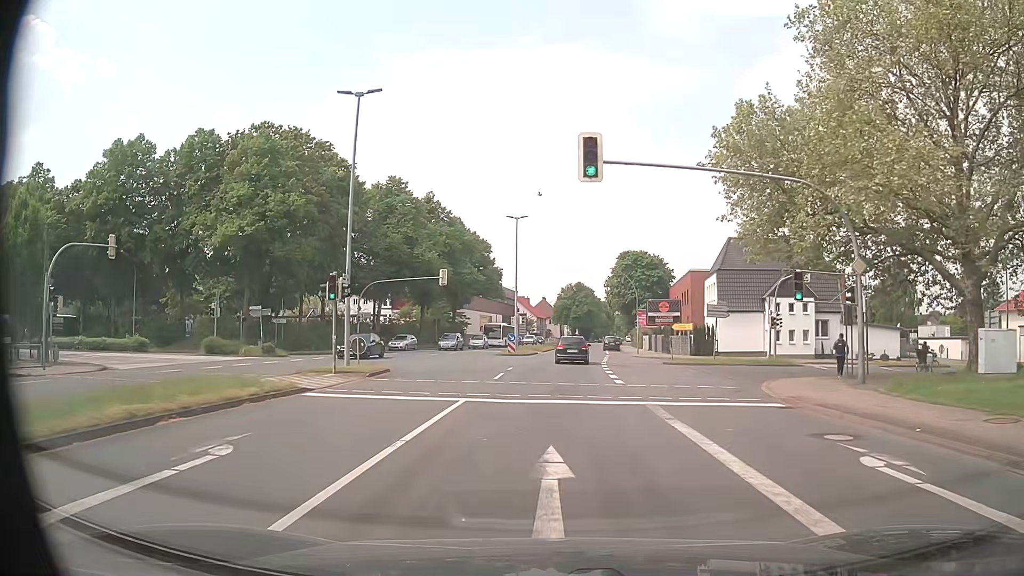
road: primary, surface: asphalt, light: Day
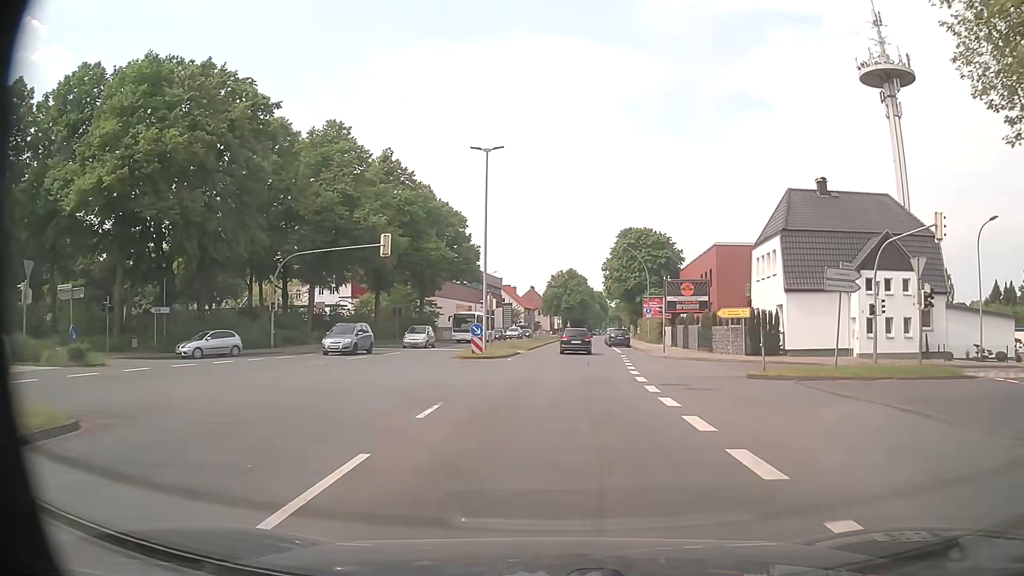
(+0.1, +18.1) m; +1°
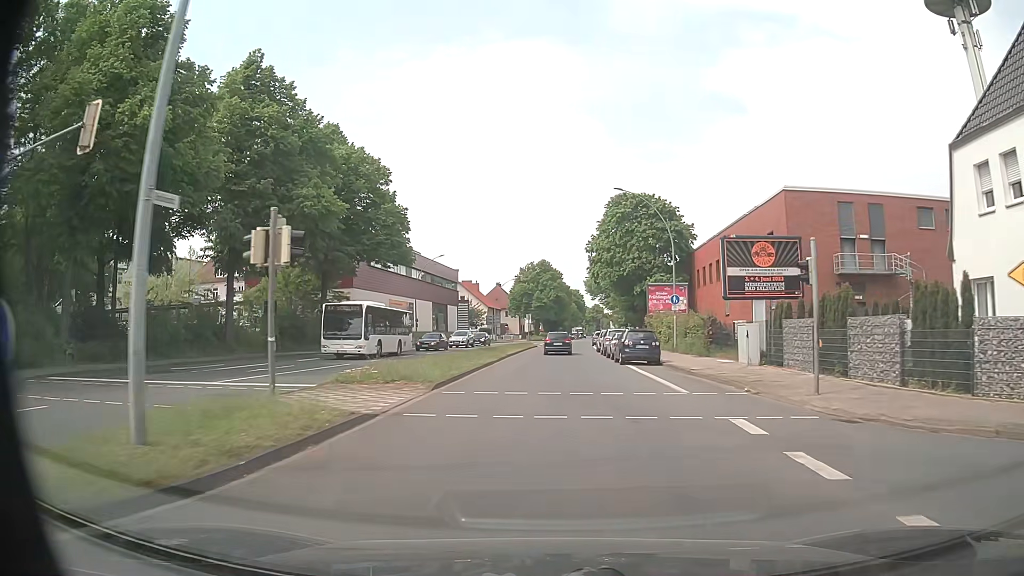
(+0.5, +27.4) m; +2°
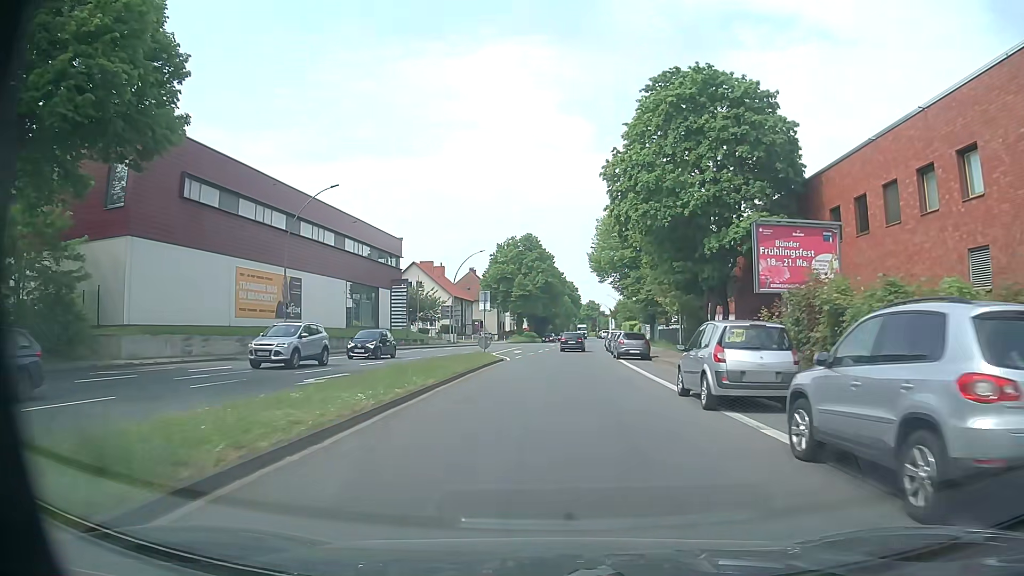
(+0.3, +36.4) m; +1°
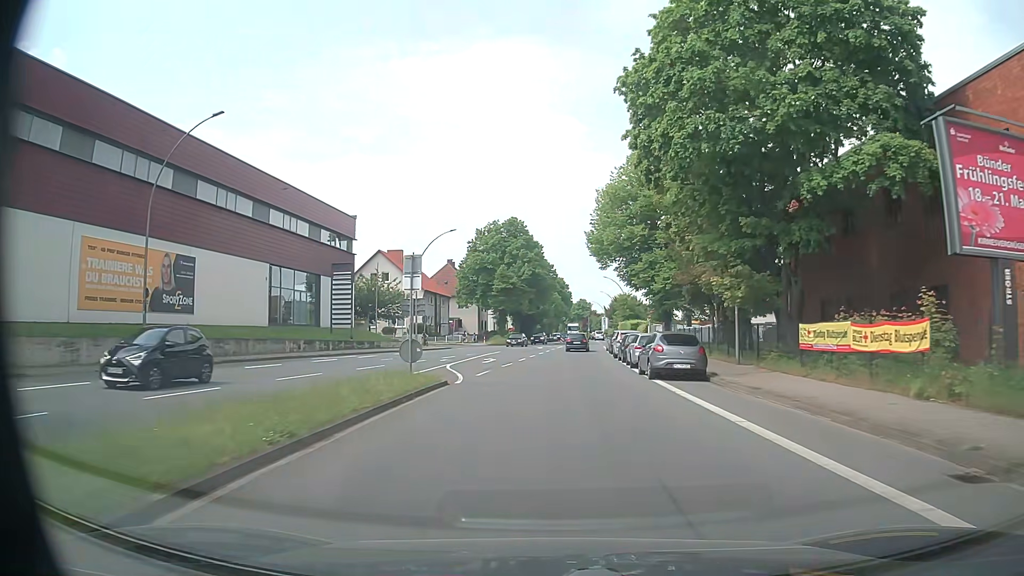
(0.0, +14.9) m; +1°
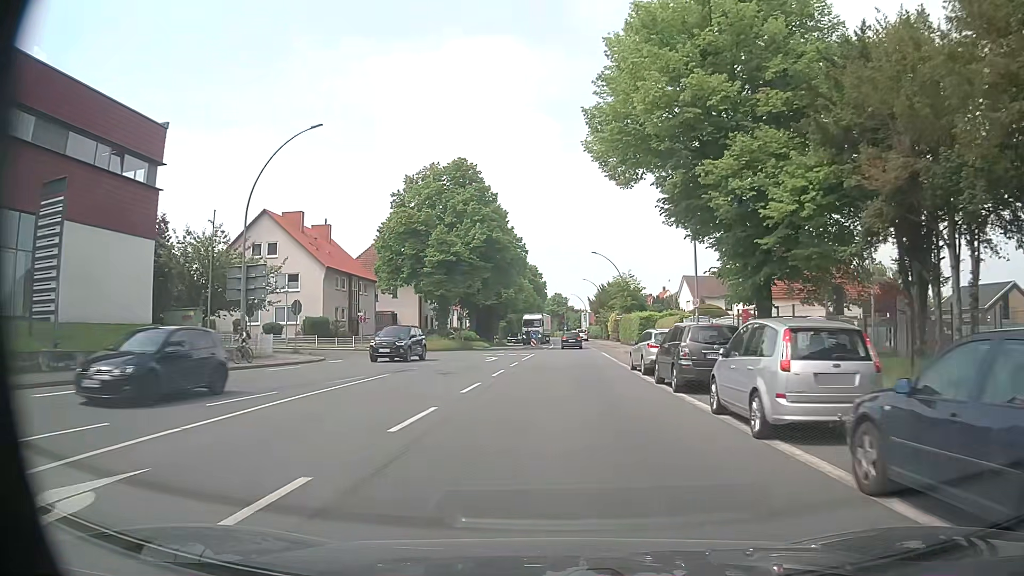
(+0.5, +30.1) m; +2°
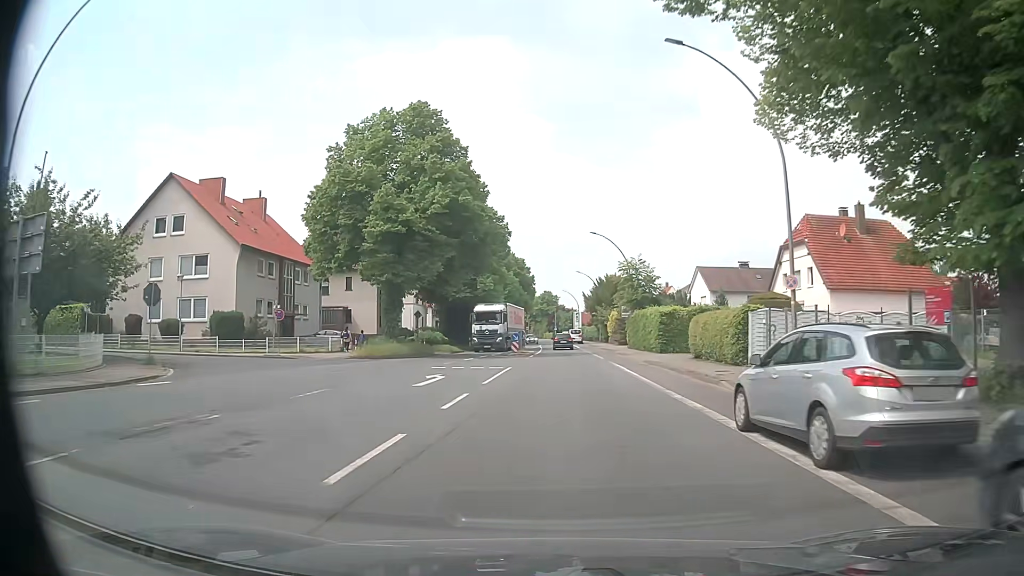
(0.0, +15.1) m; 0°
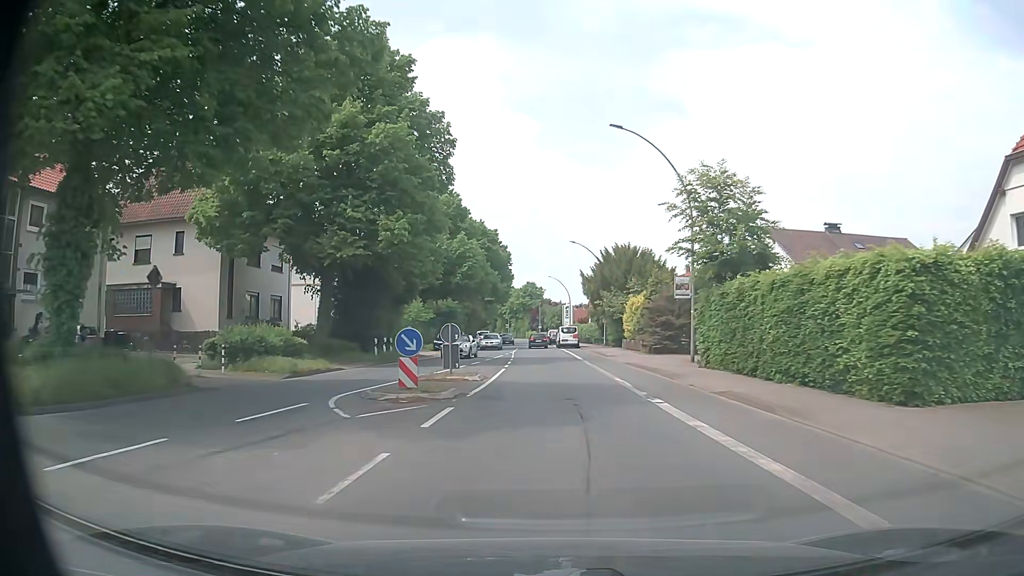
(+0.6, +30.4) m; +2°
(0, +10) (0, +20) (0, +30) (0, +40) (-1, +50) (-1, +60) (-1, +70) (-2, +80) (-2, +90) (-3, +100) m
